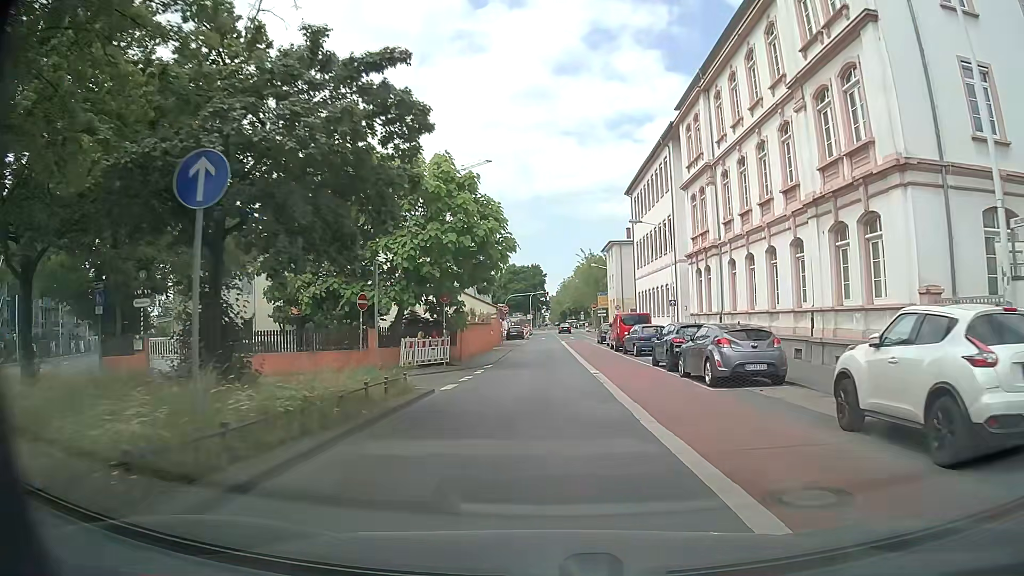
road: tertiary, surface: asphalt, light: Day
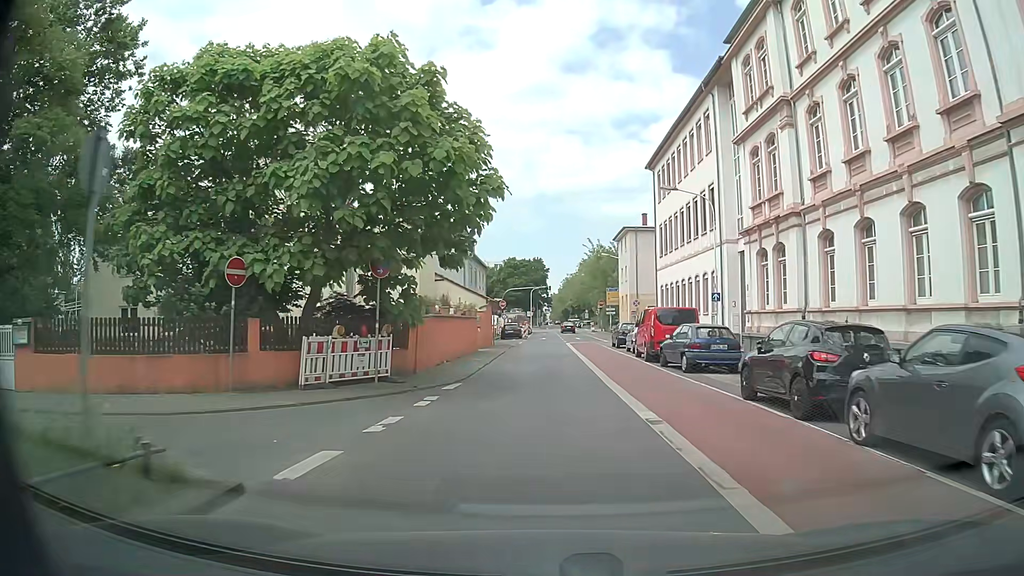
(-0.2, +10.3) m; -1°
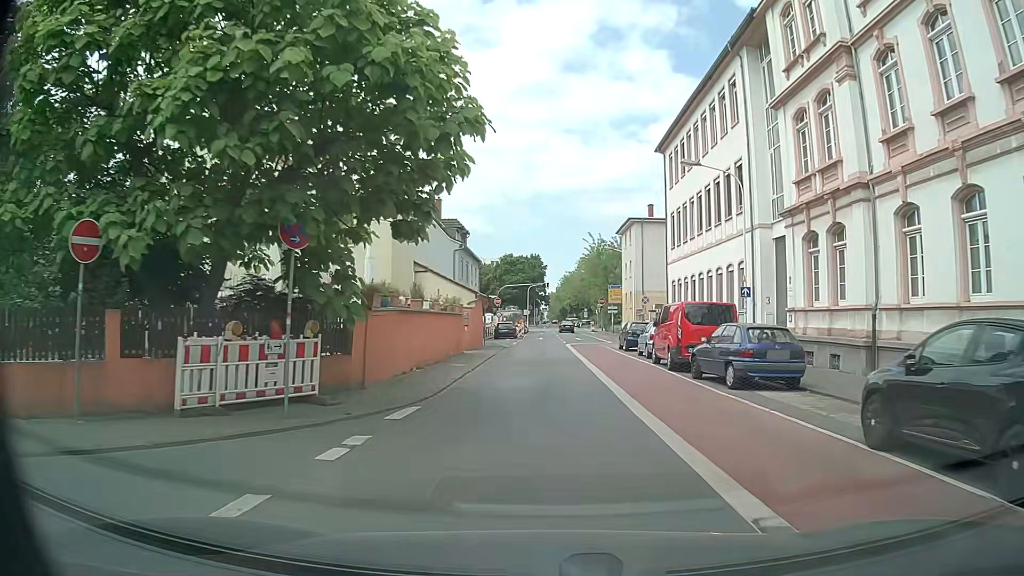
(0.0, +5.1) m; 0°
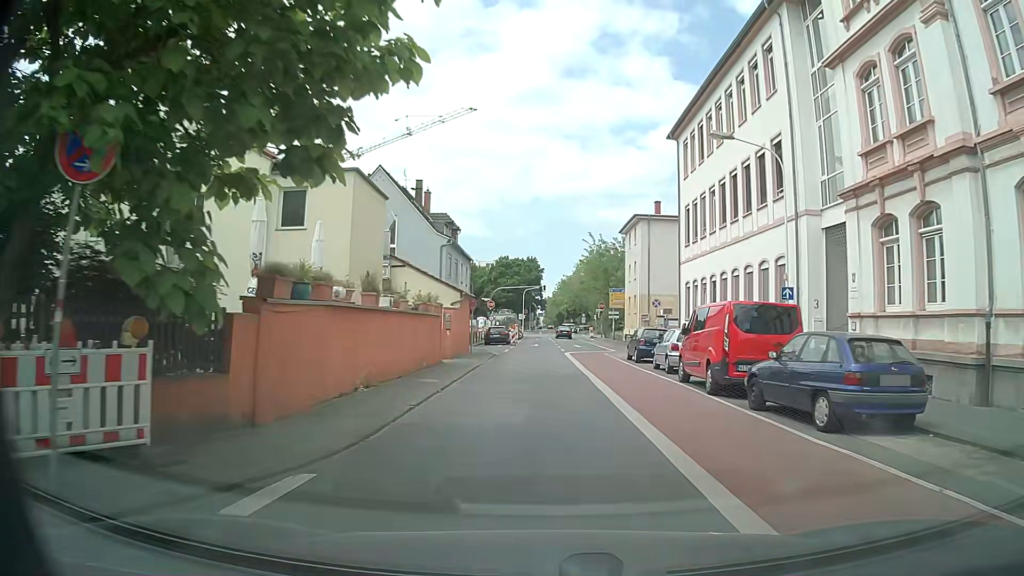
(+0.1, +5.1) m; +2°
